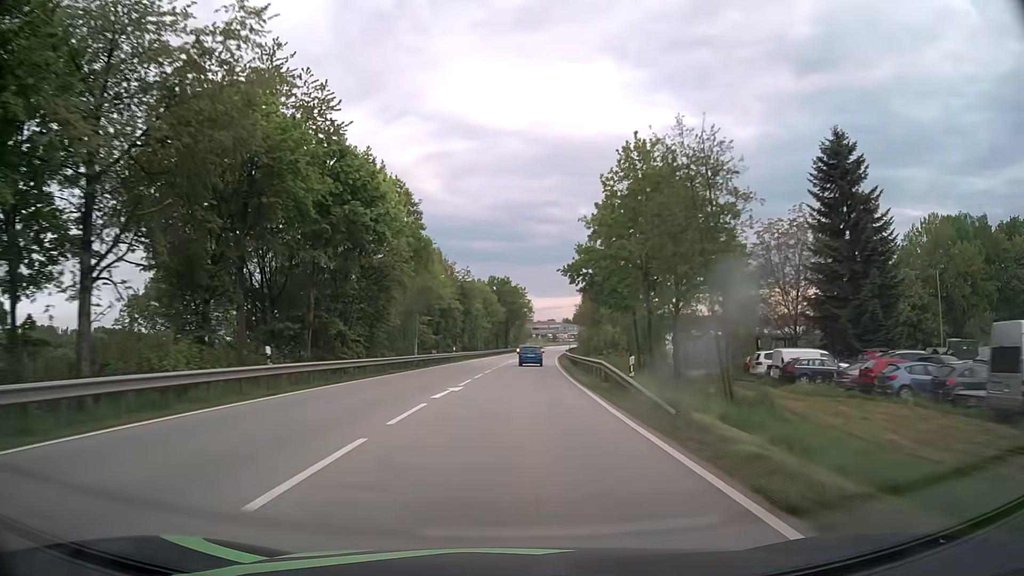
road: primary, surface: asphalt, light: Day
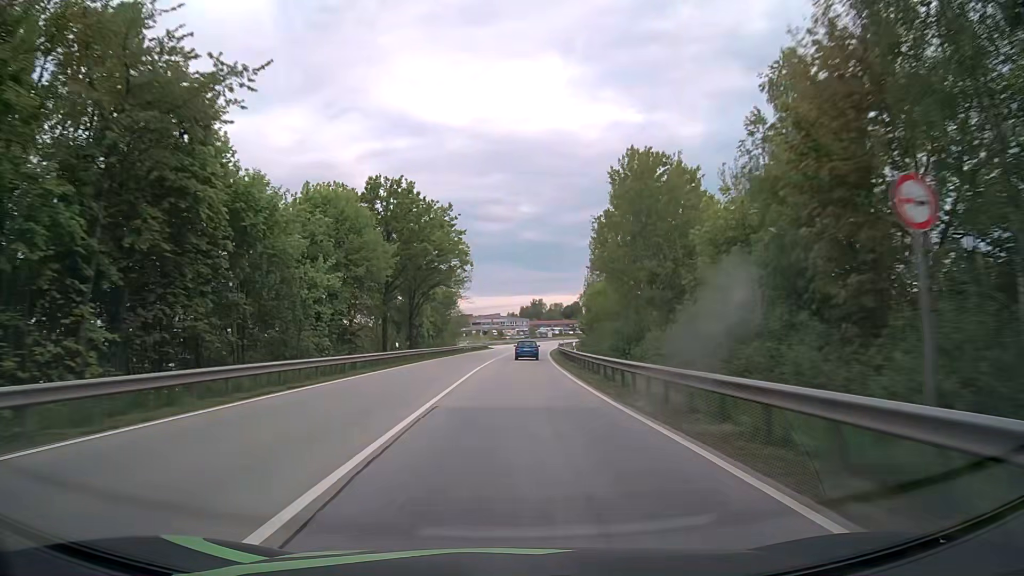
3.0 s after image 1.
(+3.0, +78.8) m; +5°
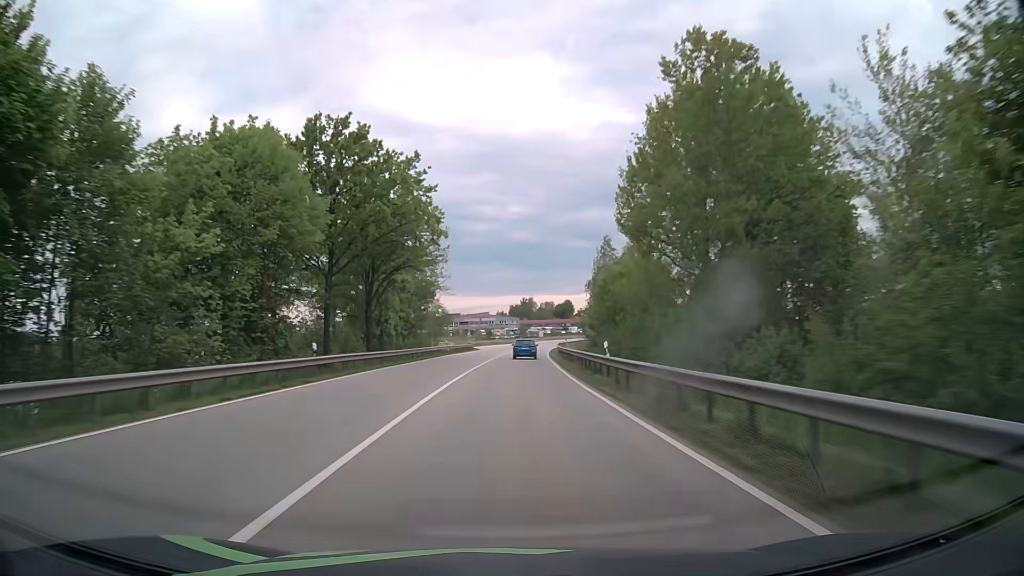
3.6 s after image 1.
(+0.1, +15.8) m; +1°
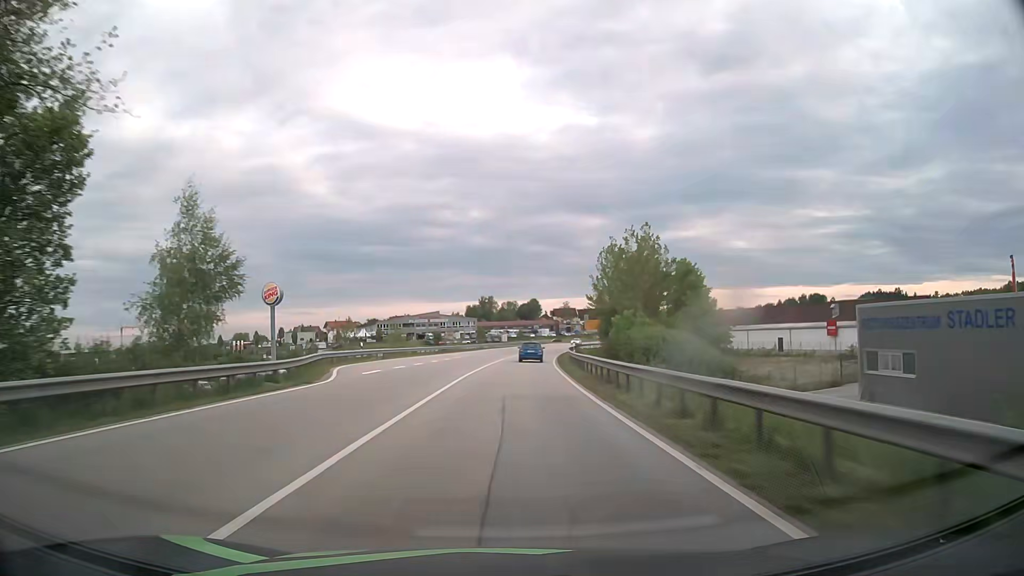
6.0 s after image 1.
(+1.5, +62.9) m; +4°
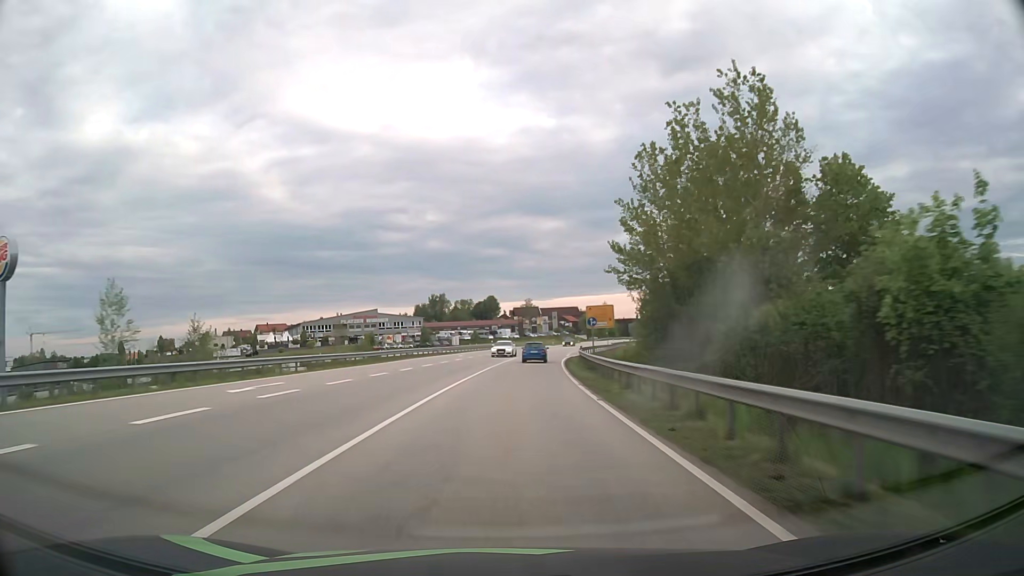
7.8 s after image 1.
(+1.1, +46.9) m; +3°
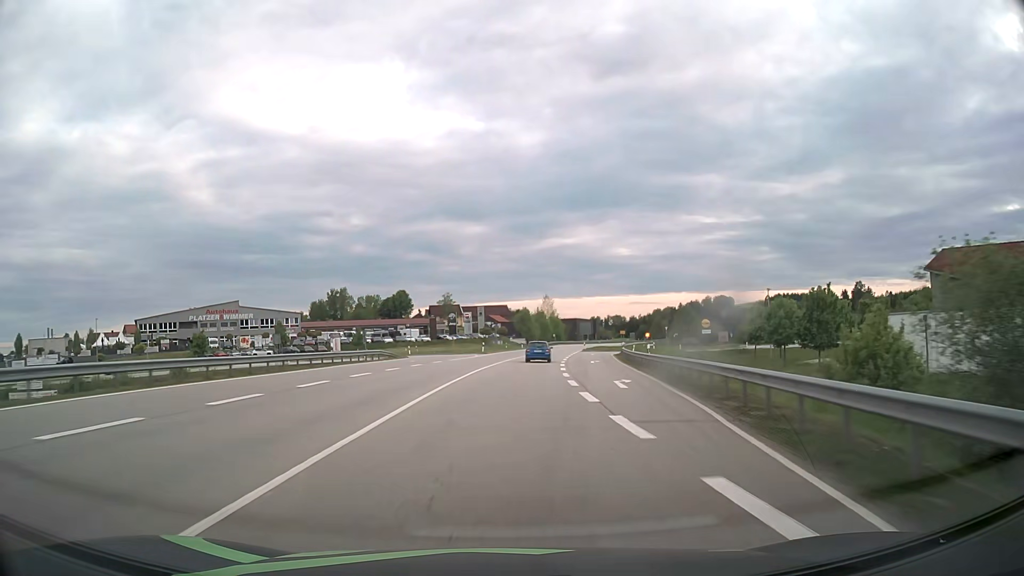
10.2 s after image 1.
(+3.4, +62.0) m; +6°
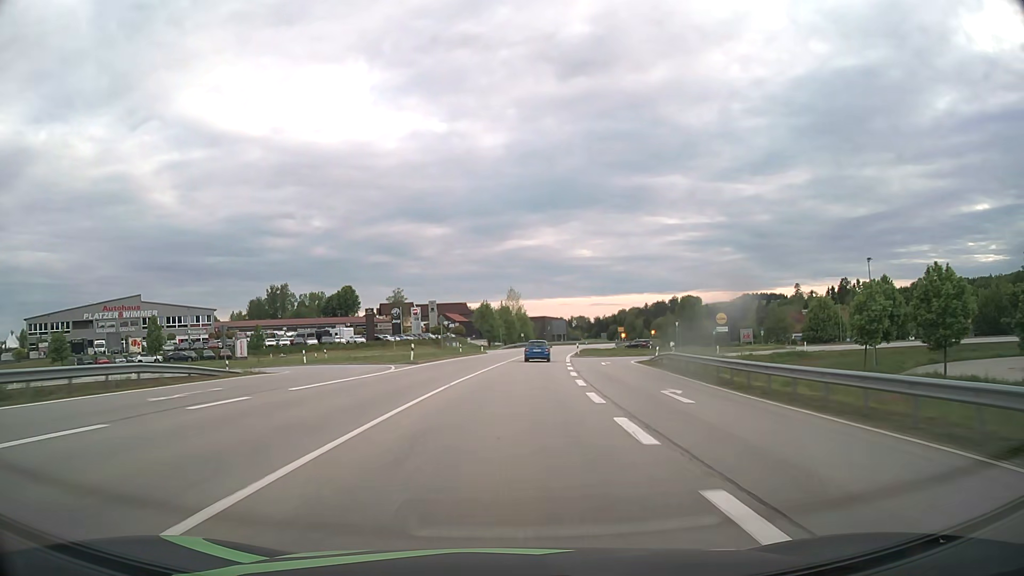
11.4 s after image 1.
(+0.9, +30.7) m; +3°
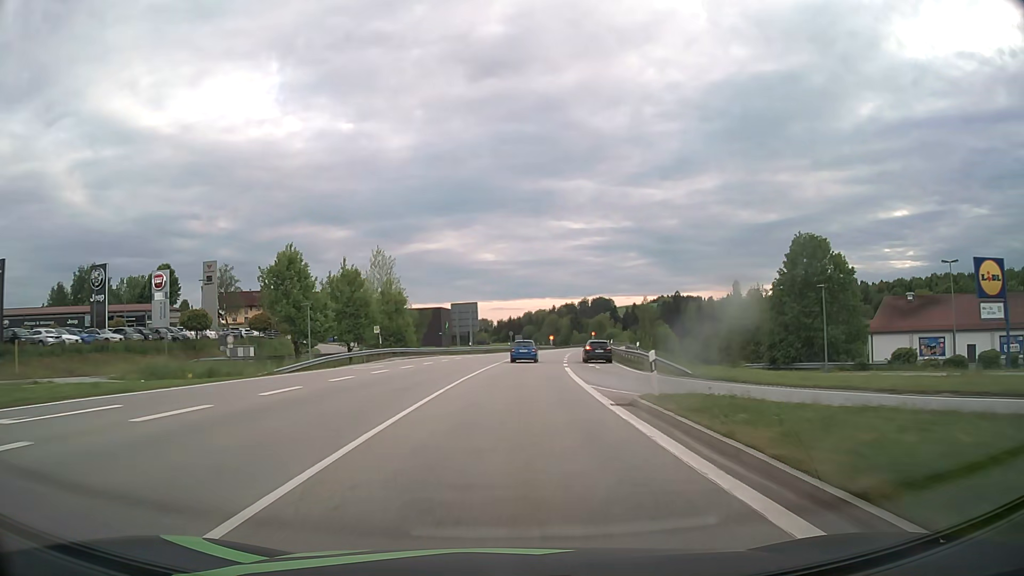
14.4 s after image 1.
(+5.3, +74.9) m; +8°
(0, +10) (0, +20) (+1, +30) (+2, +40) (+2, +50) (+3, +60) (+5, +70) (+6, +80) (+8, +90) (+9, +99) m
